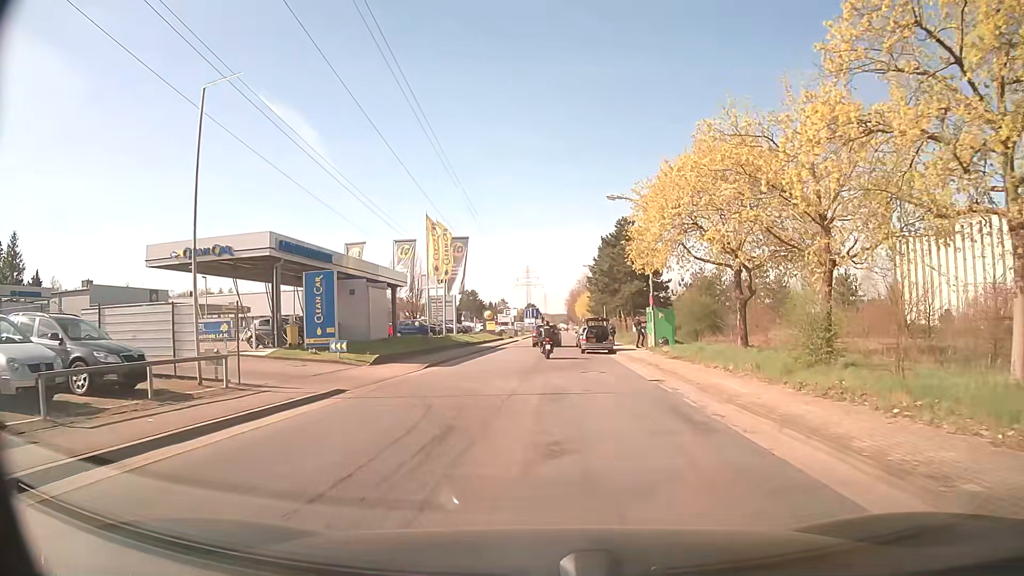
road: residential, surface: asphalt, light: Day
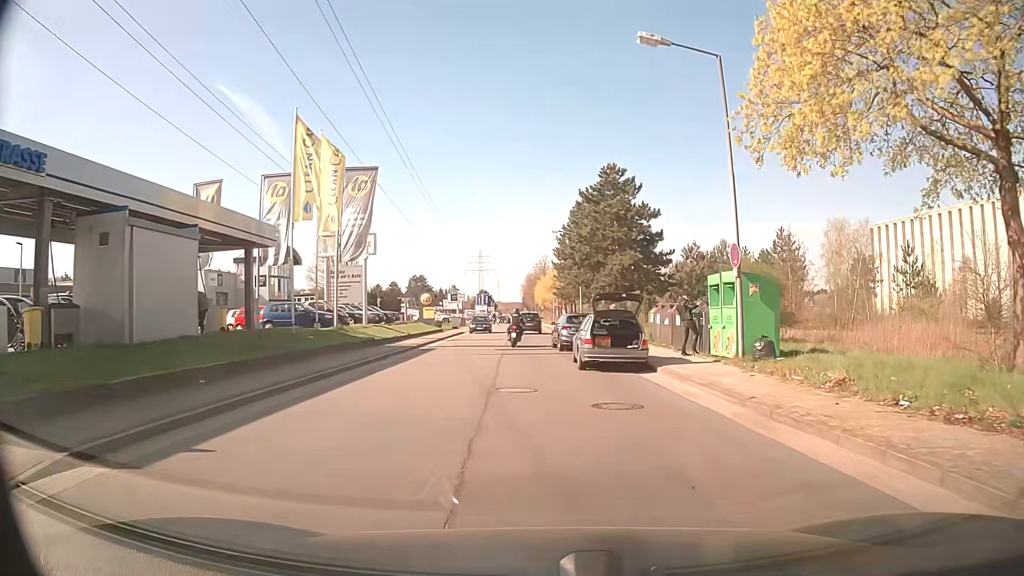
(-0.3, +19.0) m; +4°
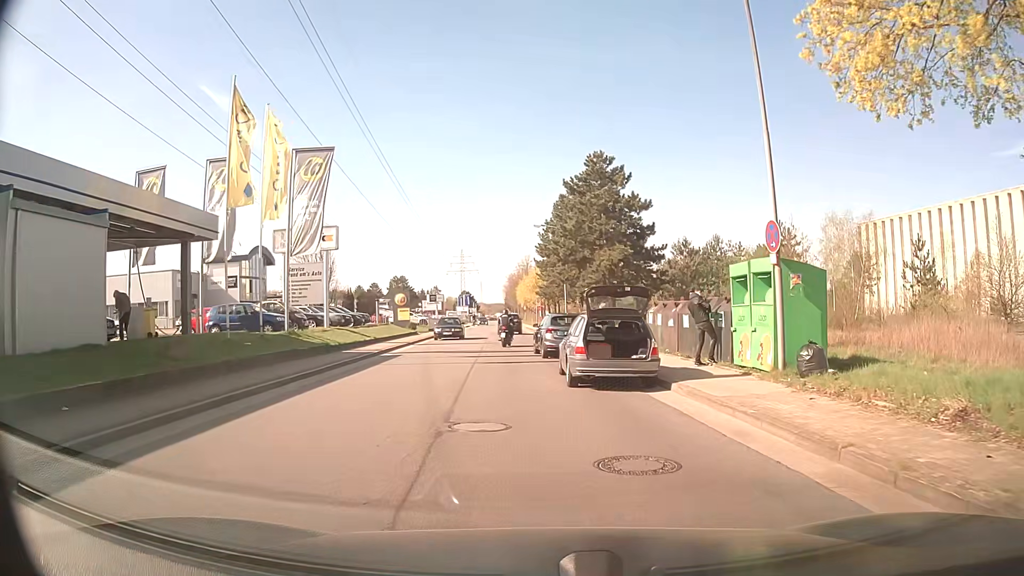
(0.0, +3.7) m; +1°
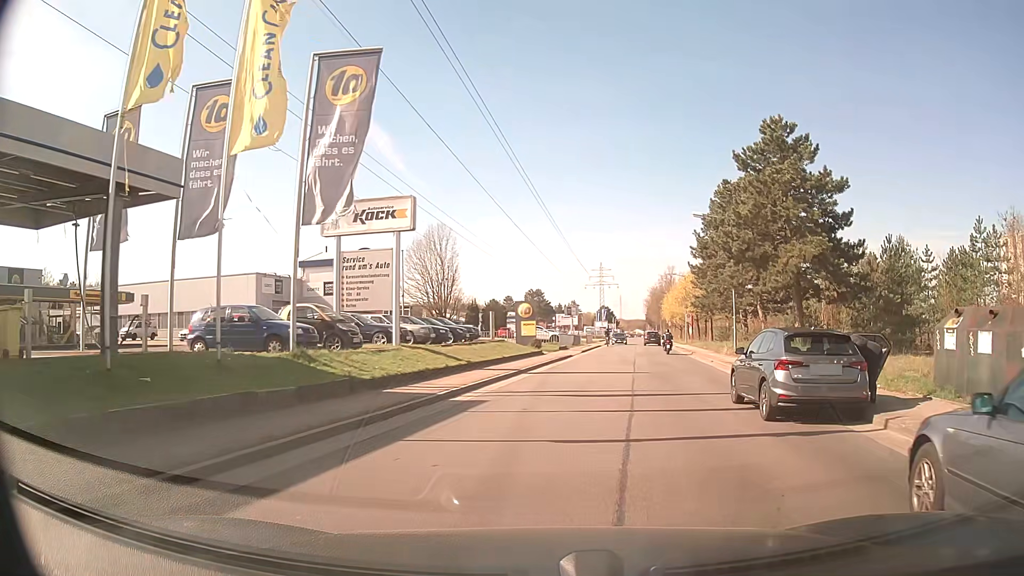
(-1.0, +11.4) m; -13°
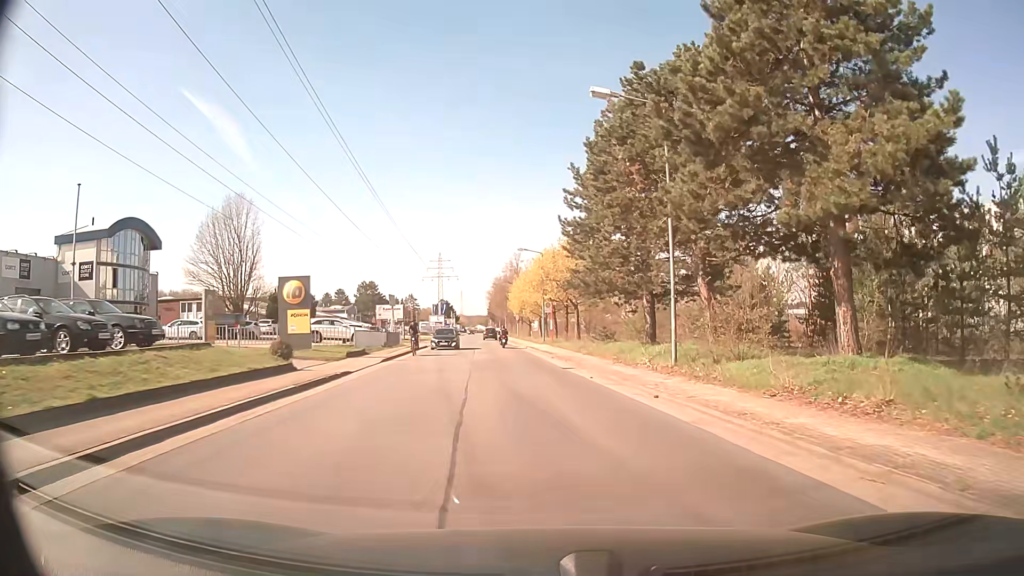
(+3.0, +20.1) m; +15°
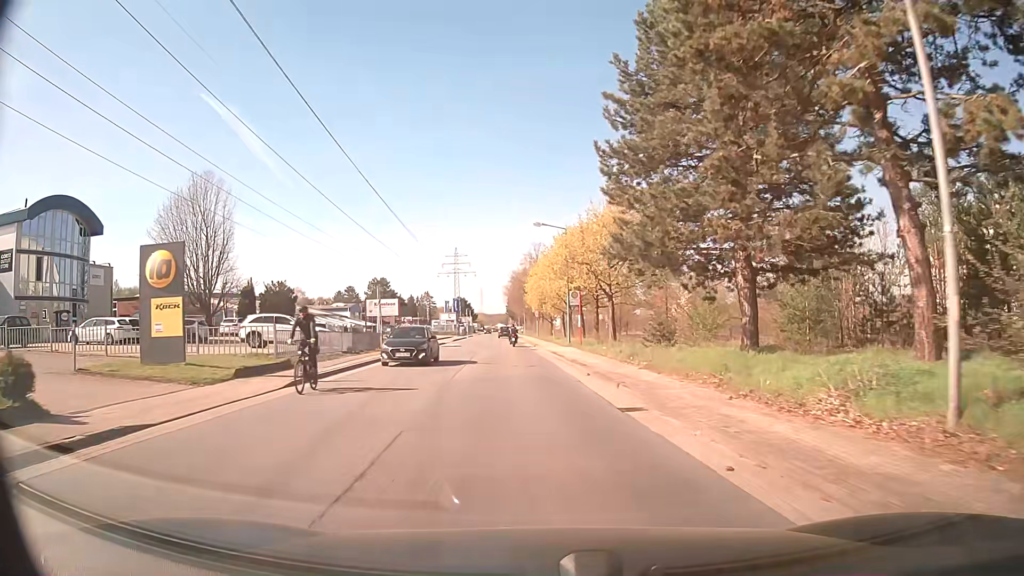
(-0.1, +13.1) m; -2°
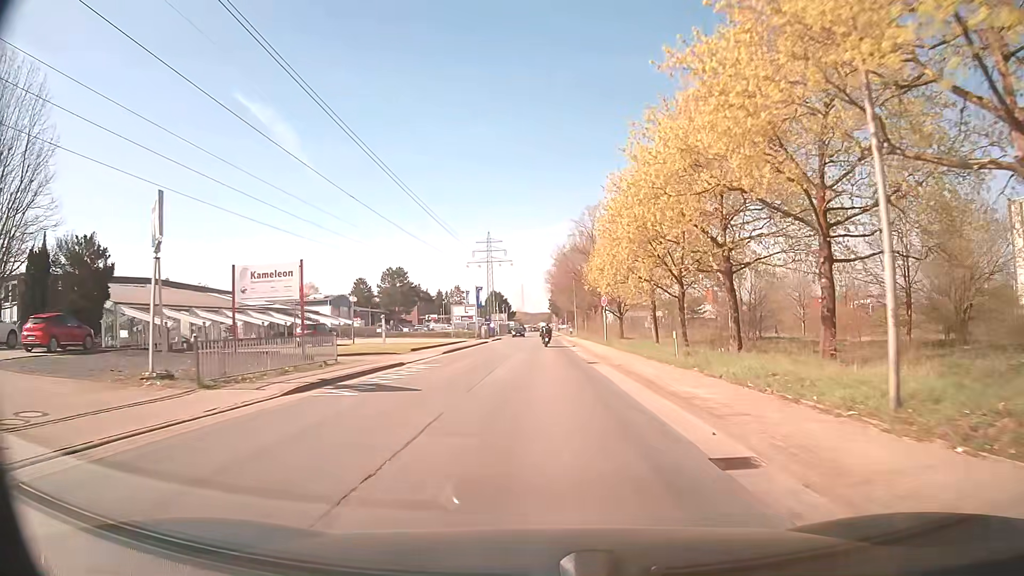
(-1.8, +36.5) m; -4°
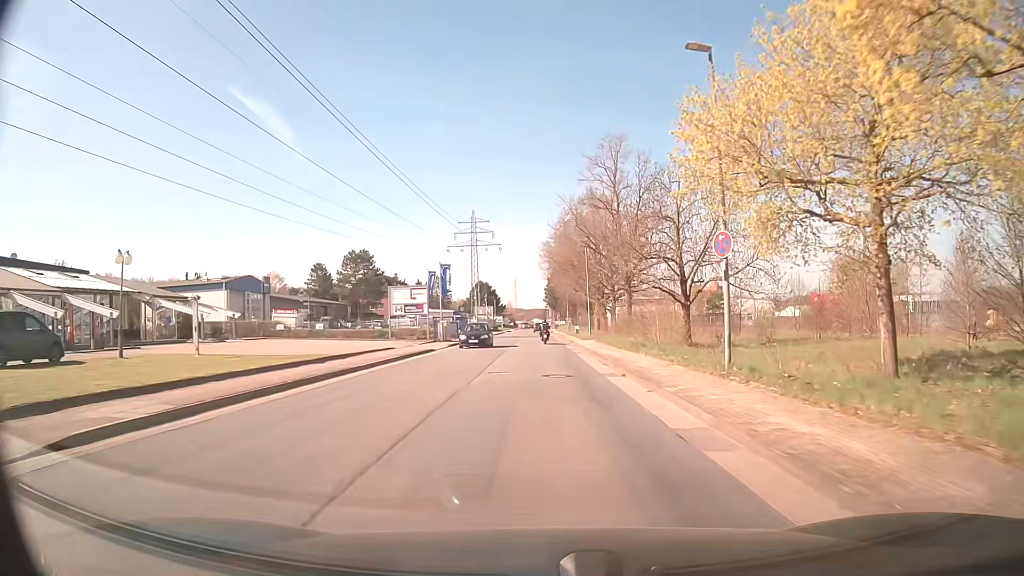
(0.0, +30.6) m; 0°
